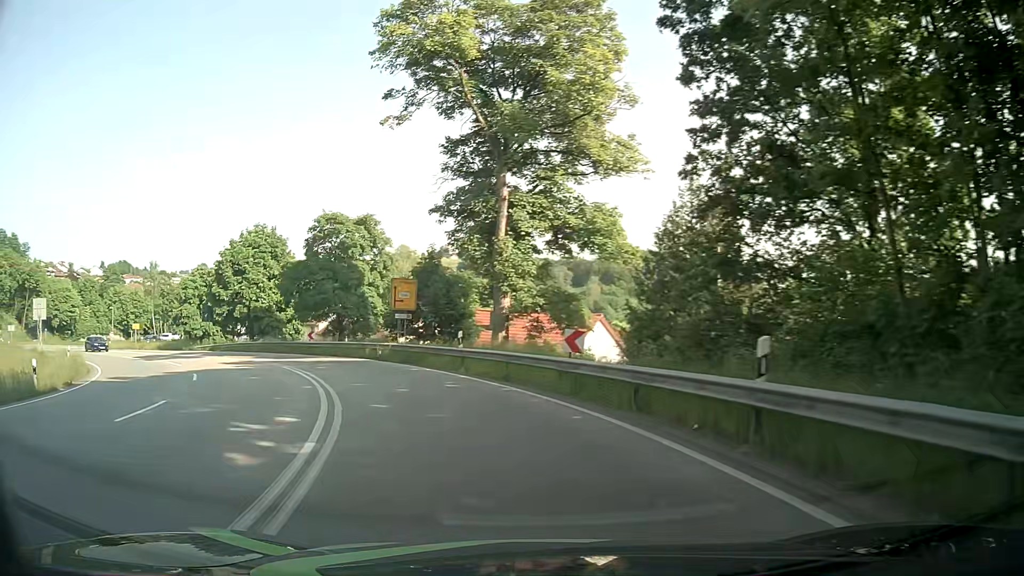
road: primary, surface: asphalt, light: Day
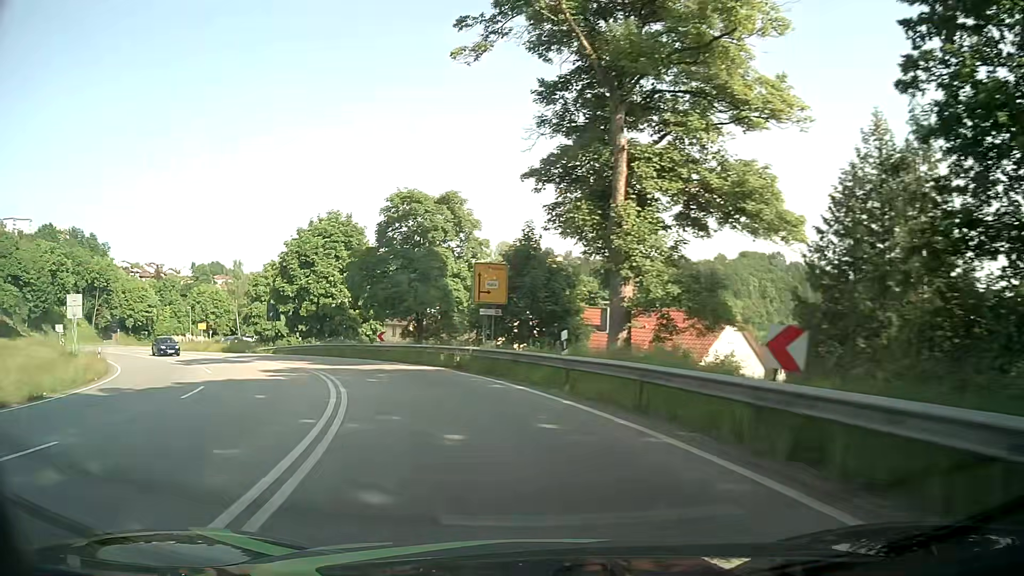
(-0.6, +7.5) m; -9°
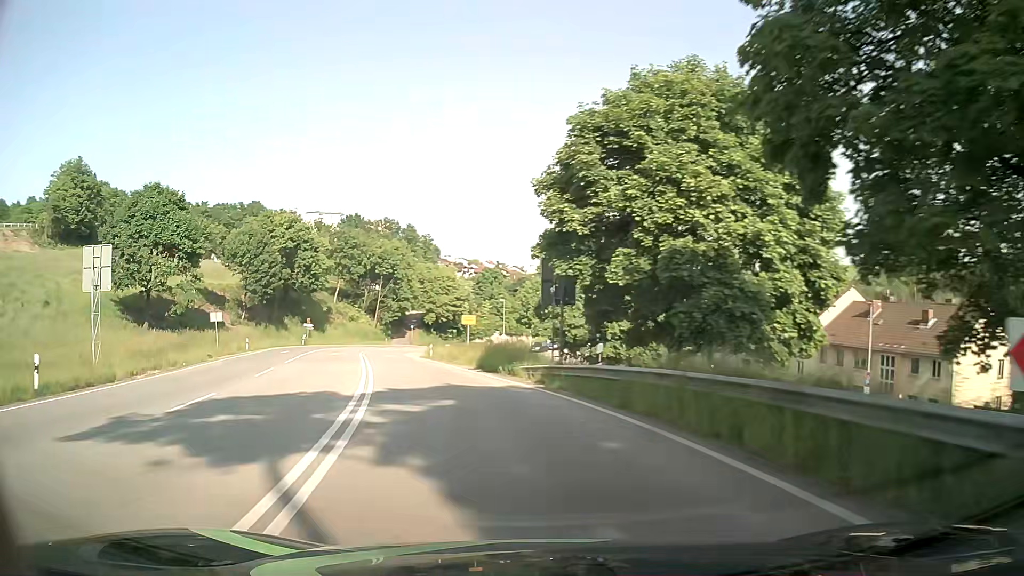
(-8.3, +28.7) m; -31°
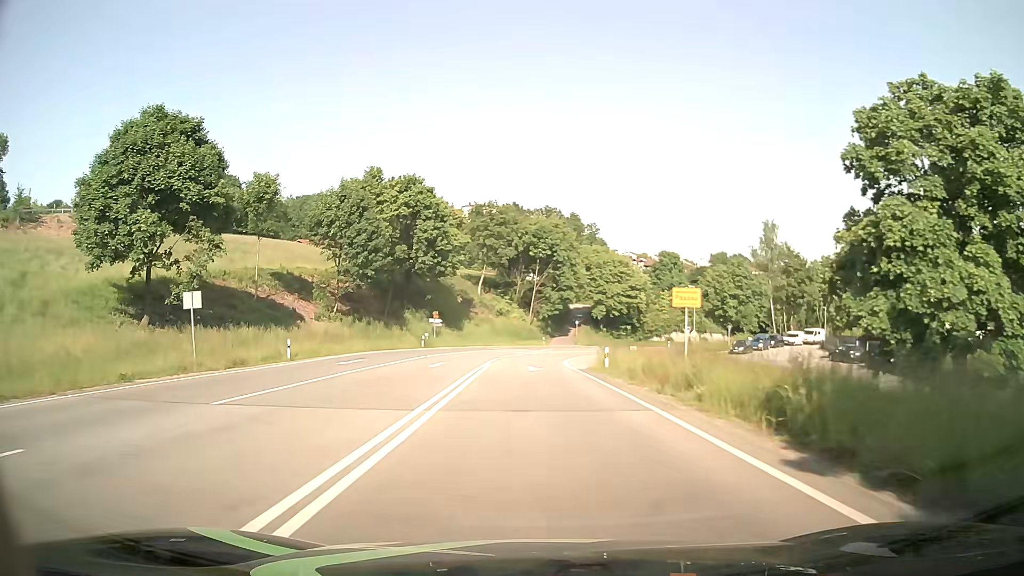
(-3.6, +22.6) m; -14°
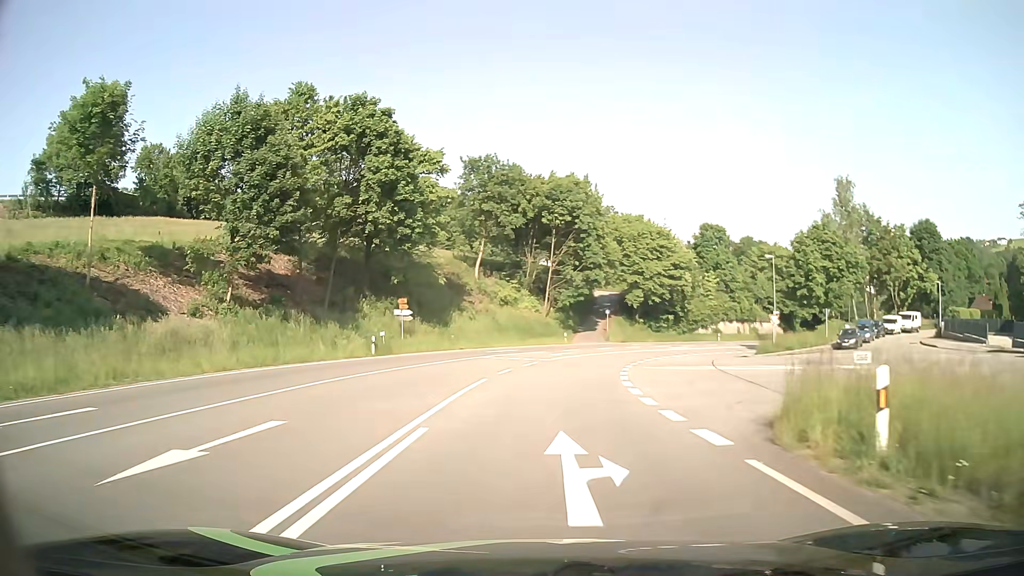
(-0.3, +23.2) m; -1°
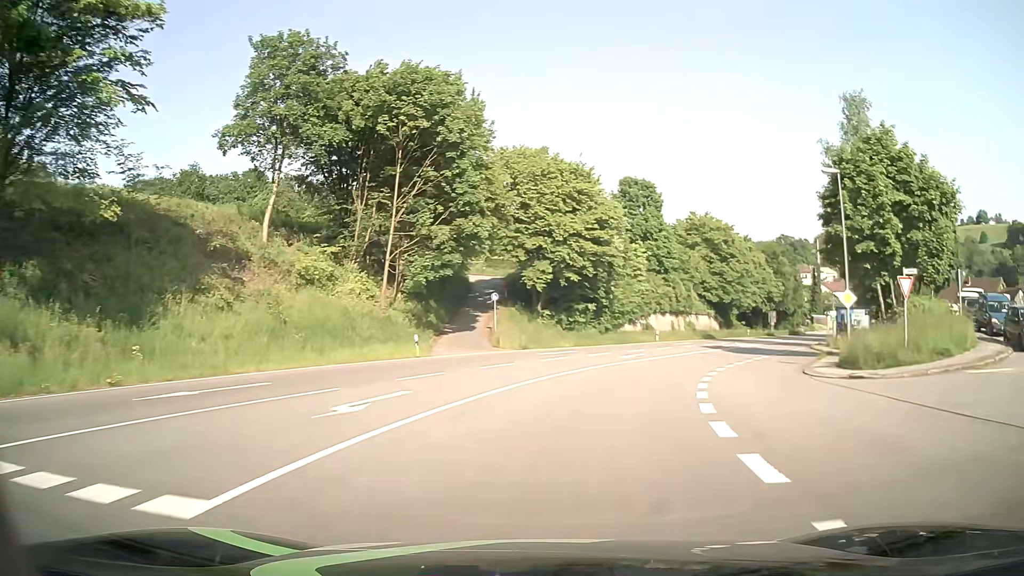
(+1.9, +30.7) m; +10°
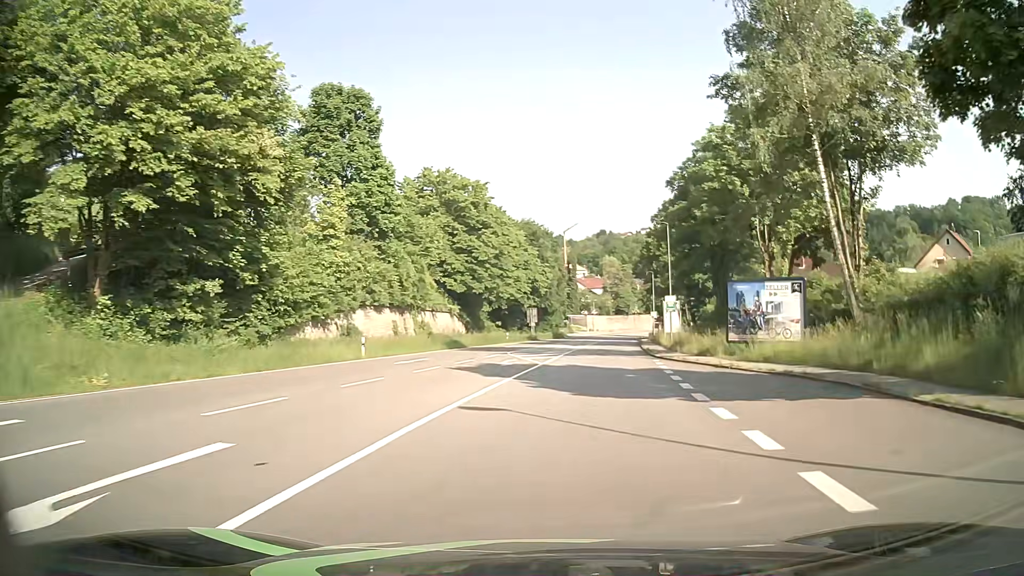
(+6.0, +29.4) m; +23°
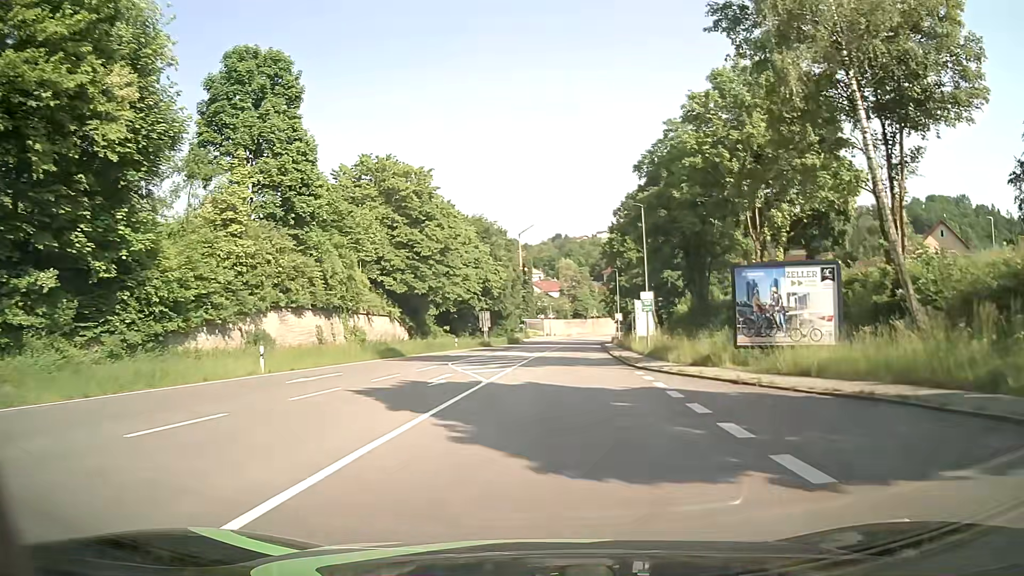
(+0.3, +7.6) m; +5°
